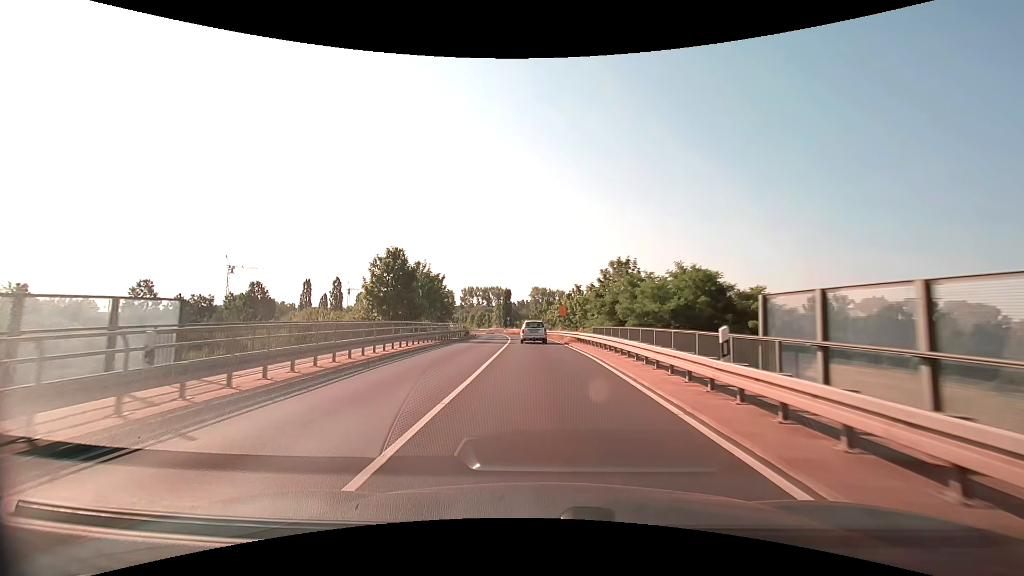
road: secondary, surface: asphalt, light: Day
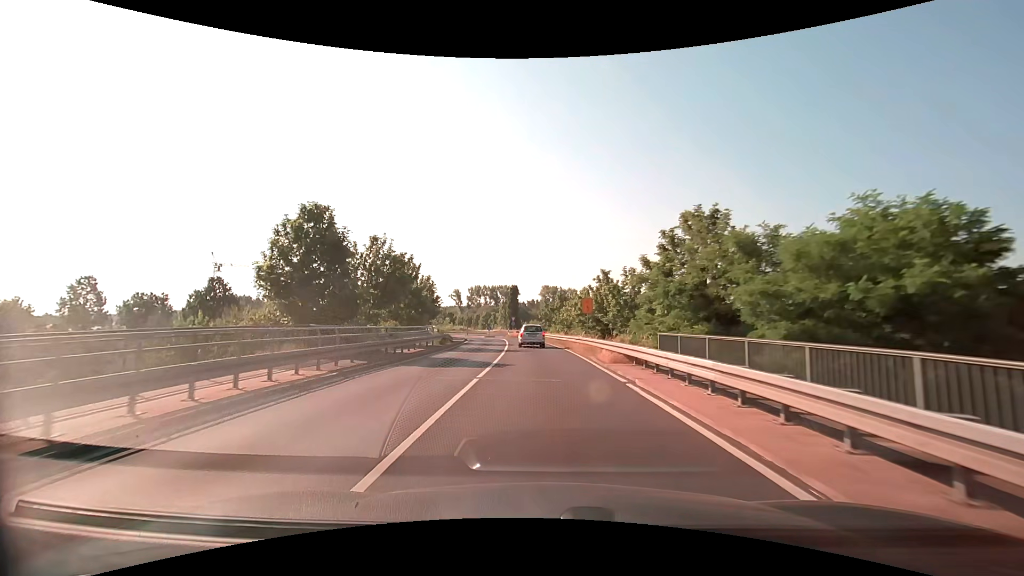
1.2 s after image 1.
(-0.2, +16.0) m; -1°
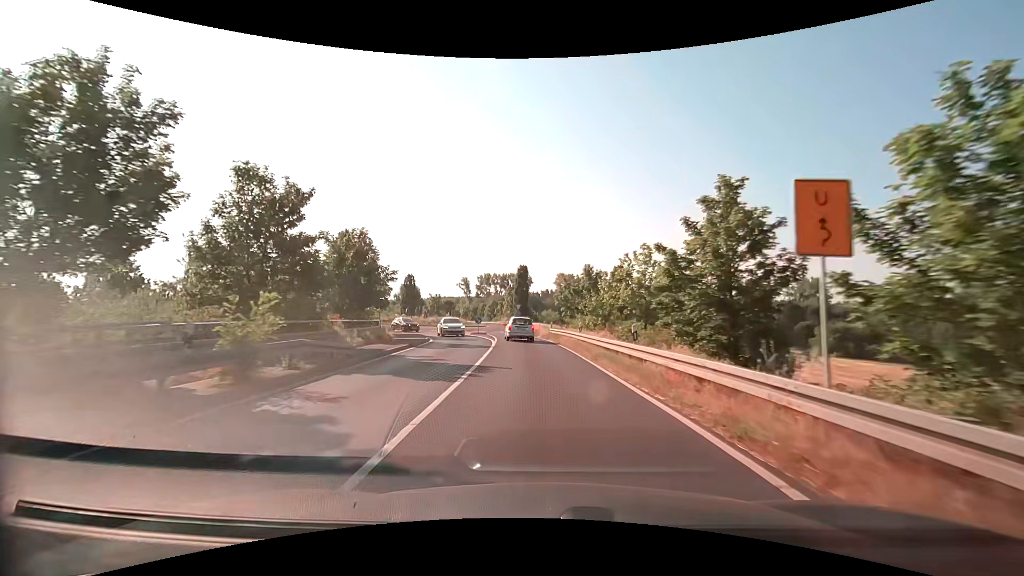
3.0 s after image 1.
(-0.4, +23.5) m; -2°
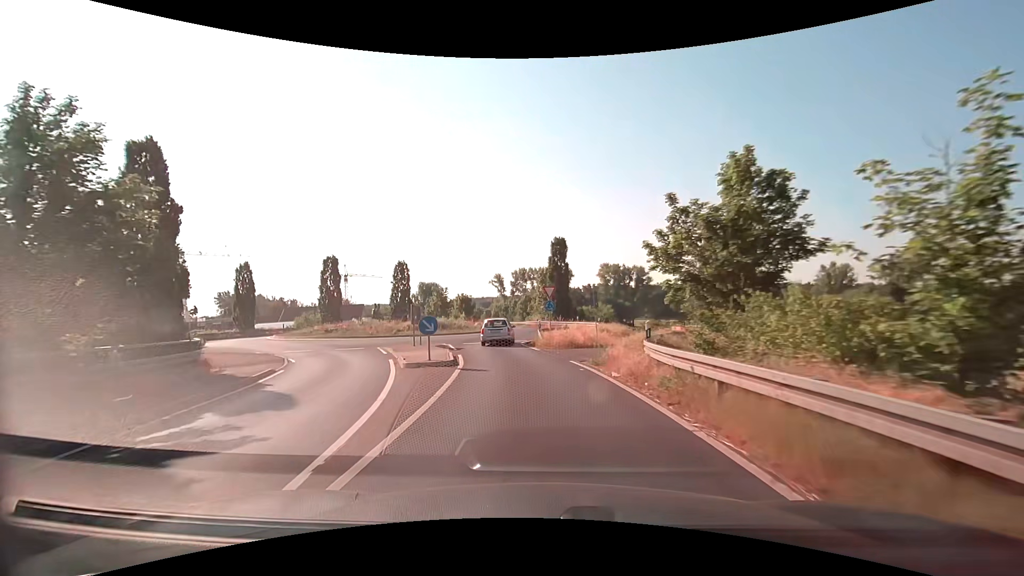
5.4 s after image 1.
(-0.7, +28.0) m; -4°
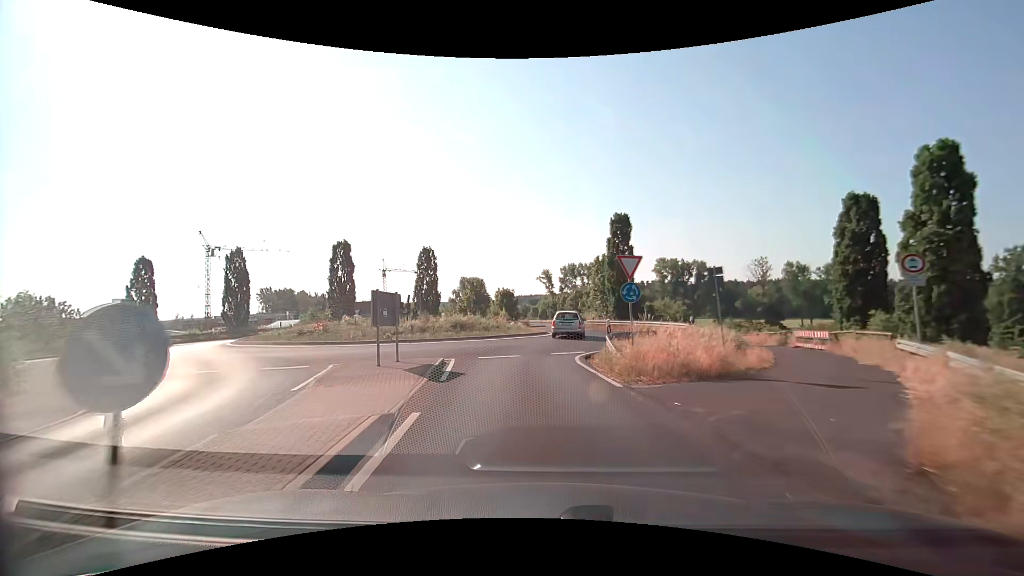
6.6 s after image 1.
(-0.6, +12.2) m; -6°
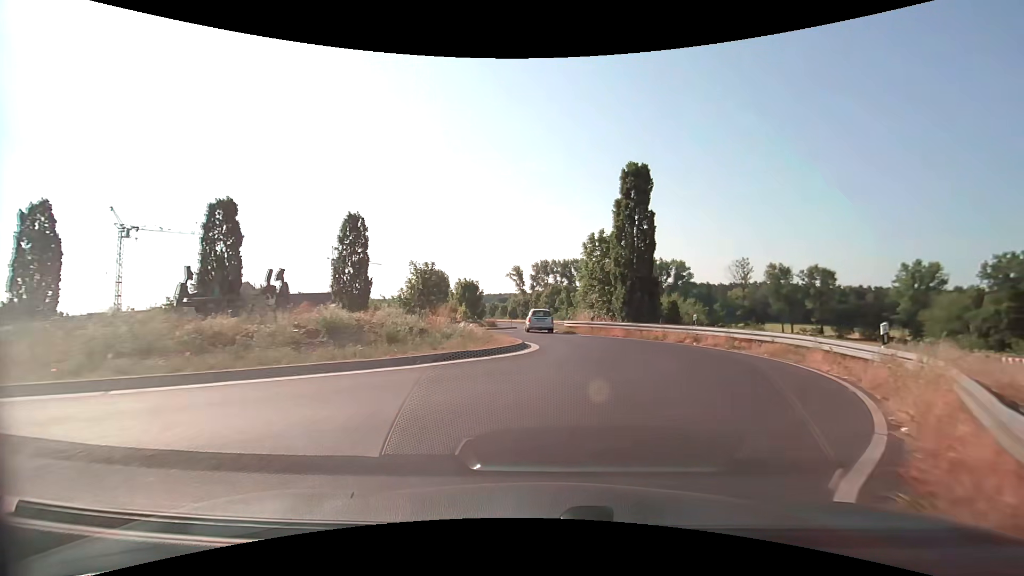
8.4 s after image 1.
(-0.5, +16.0) m; +2°
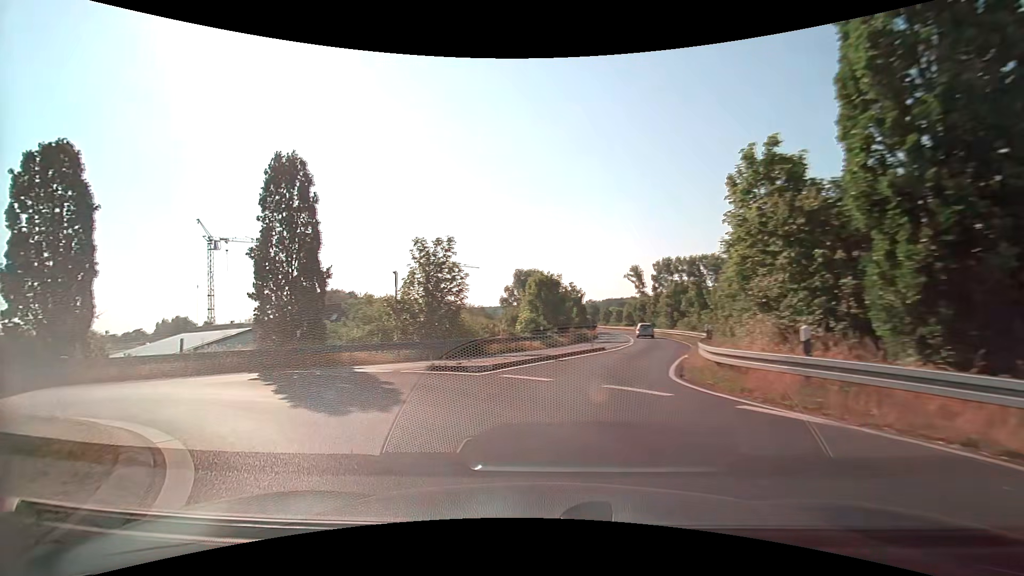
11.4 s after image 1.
(+1.8, +20.6) m; -11°
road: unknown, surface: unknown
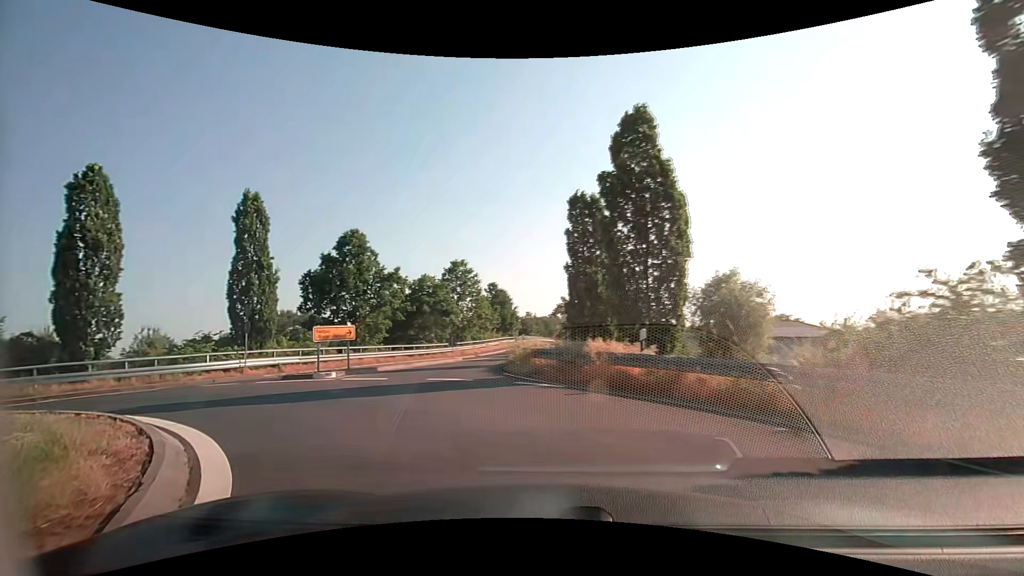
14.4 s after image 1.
(-11.1, +12.4) m; -88°
(-2, +10) (-4, +20) (-4, +30) (-3, +39) (-3, +49) (-2, +59) (-1, +69) (-1, +79) (0, +89) (0, +99) m
